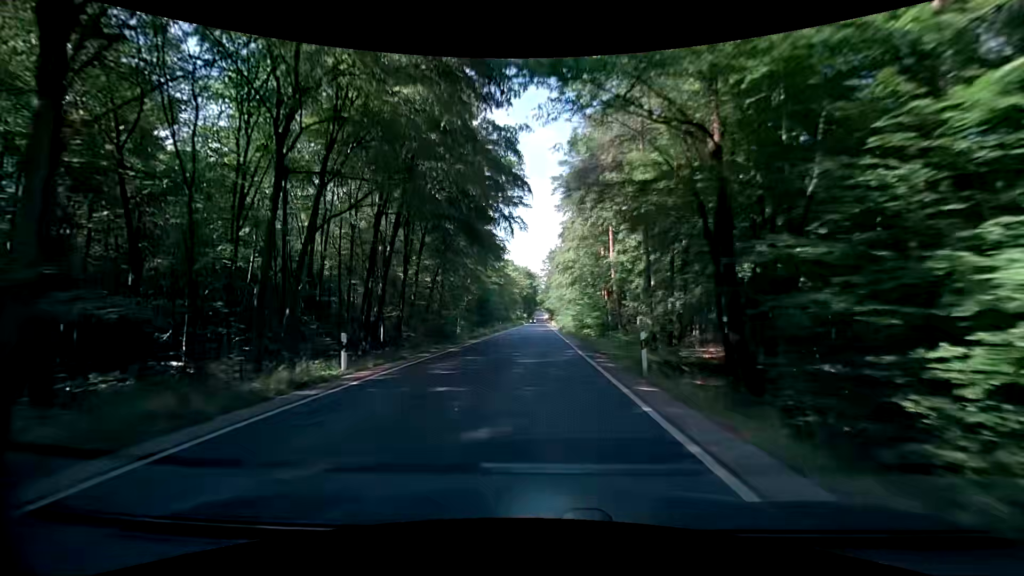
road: secondary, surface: asphalt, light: Day
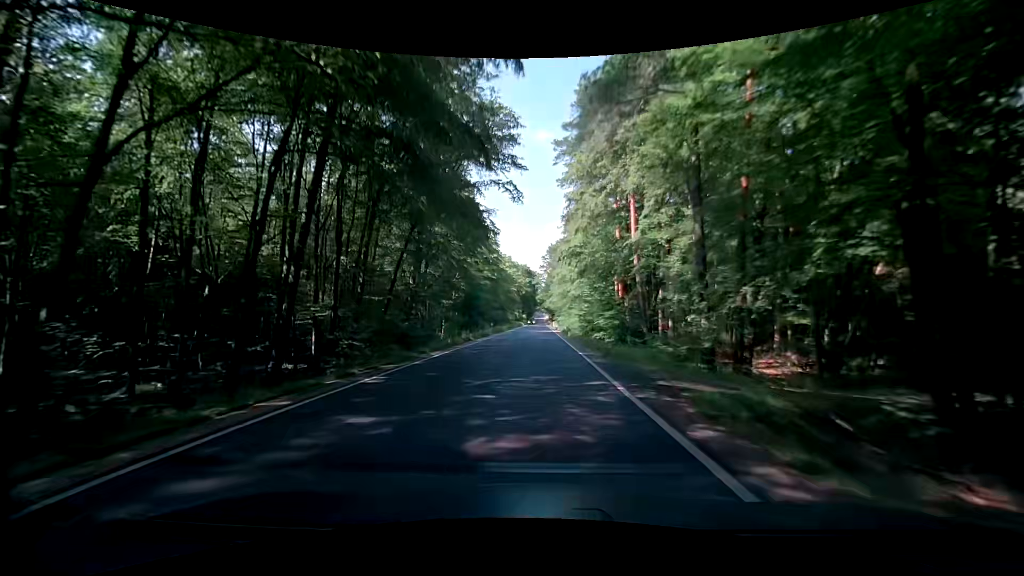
(-0.1, +10.8) m; 0°
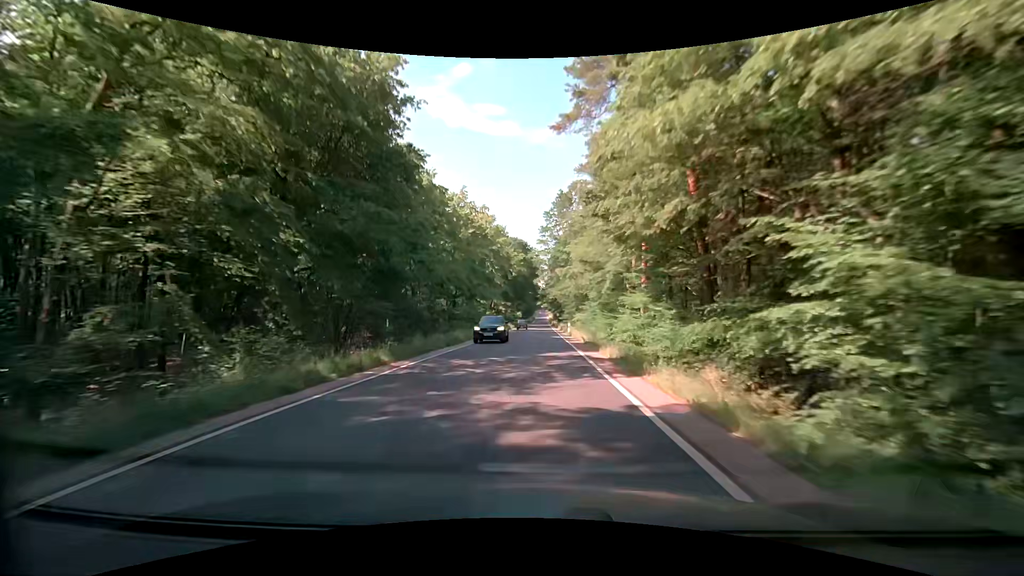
(-0.5, +53.9) m; 0°
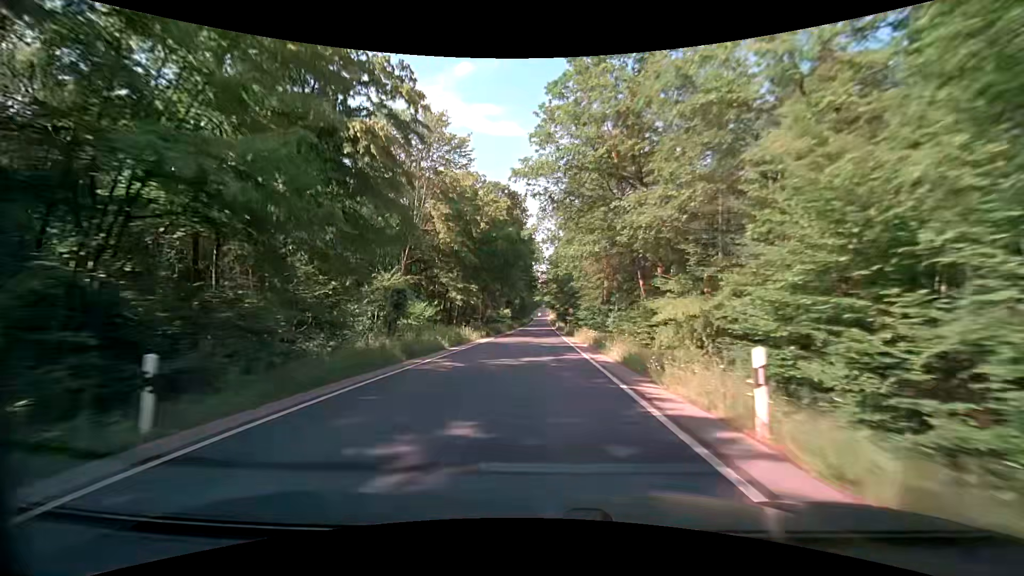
(-0.5, +43.1) m; -1°
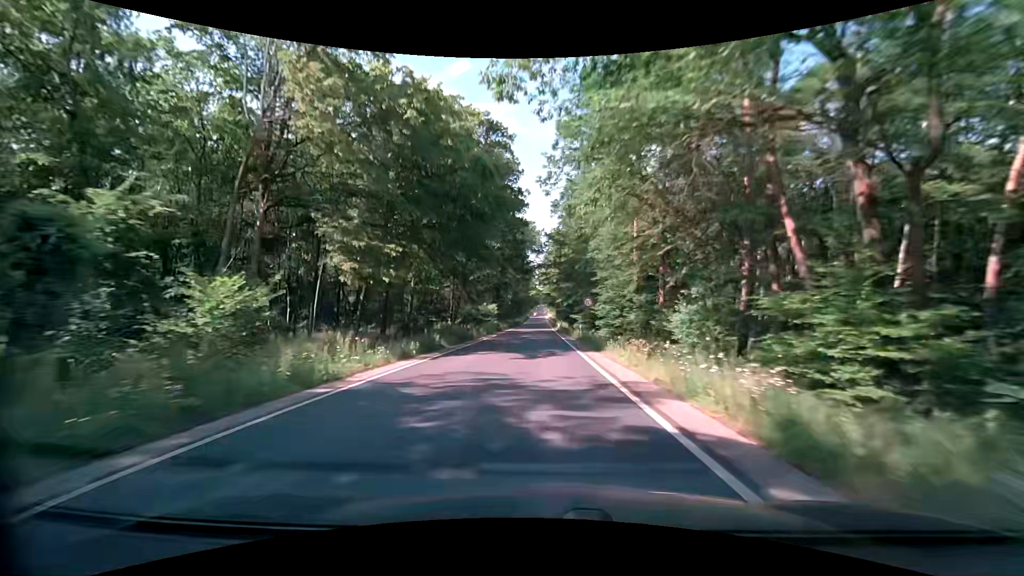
(+0.1, +21.5) m; 0°
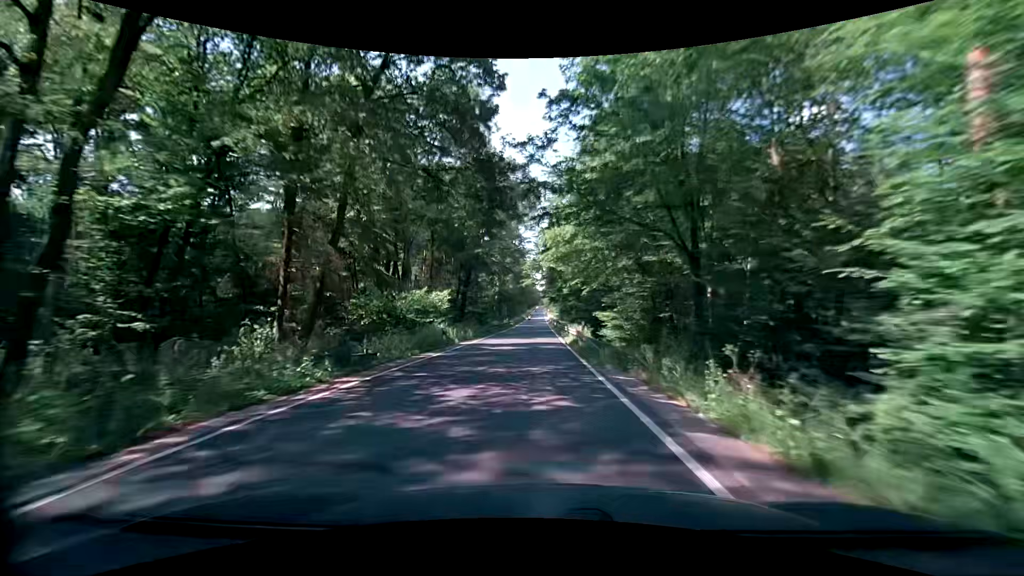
(+0.2, +32.2) m; 0°
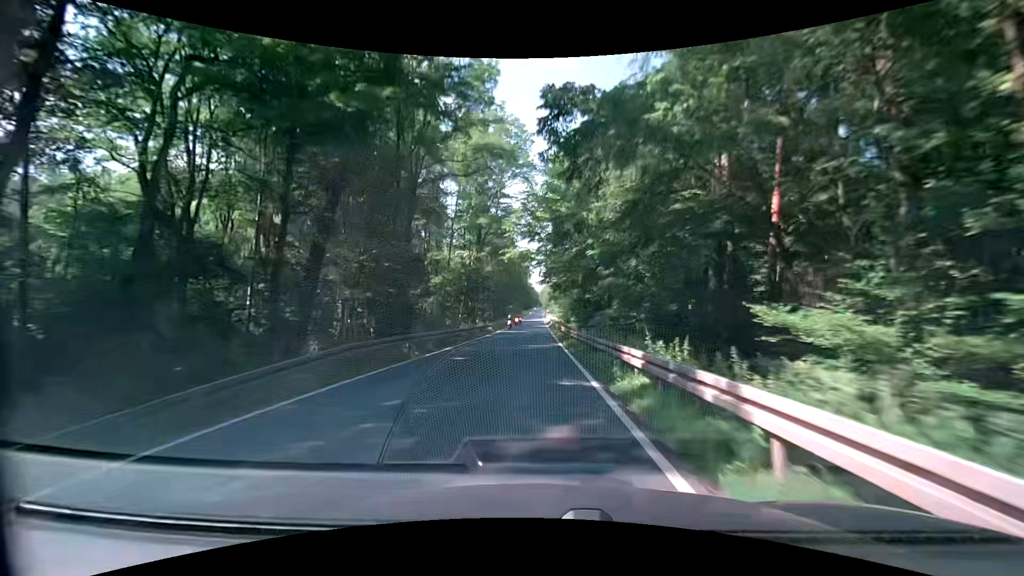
(+0.3, +32.2) m; +1°
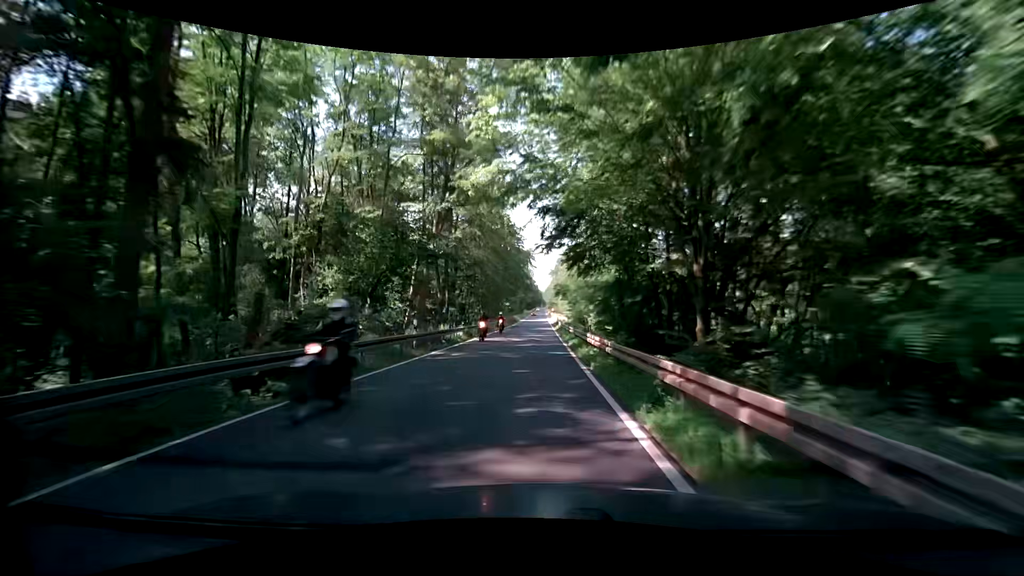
(-0.2, +21.4) m; -1°
(0, +10) (0, +20) (0, +30) (0, +40) (0, +50) (0, +60) (0, +70) (0, +80) (0, +90) (0, +100) m
